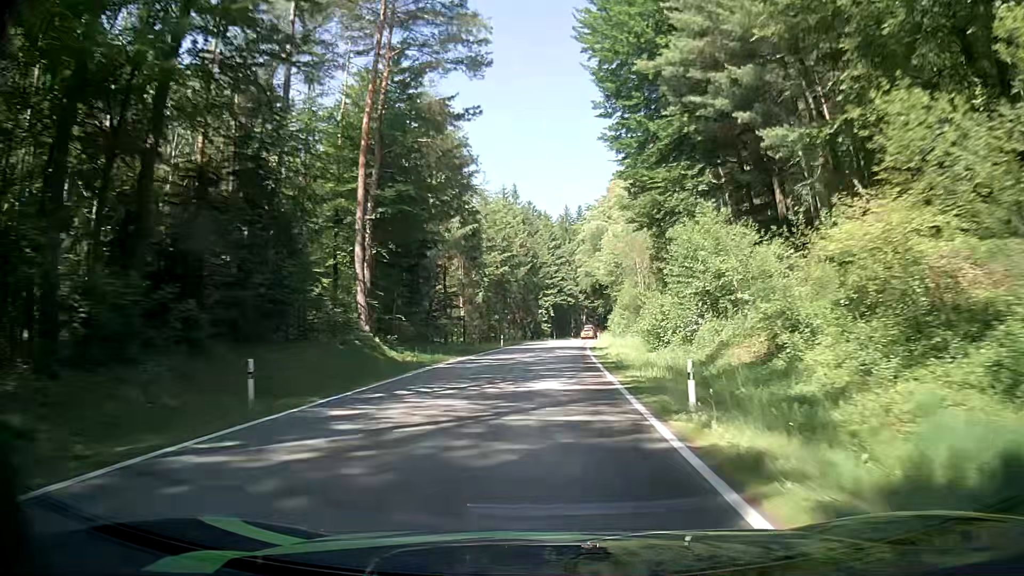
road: tertiary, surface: asphalt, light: Day
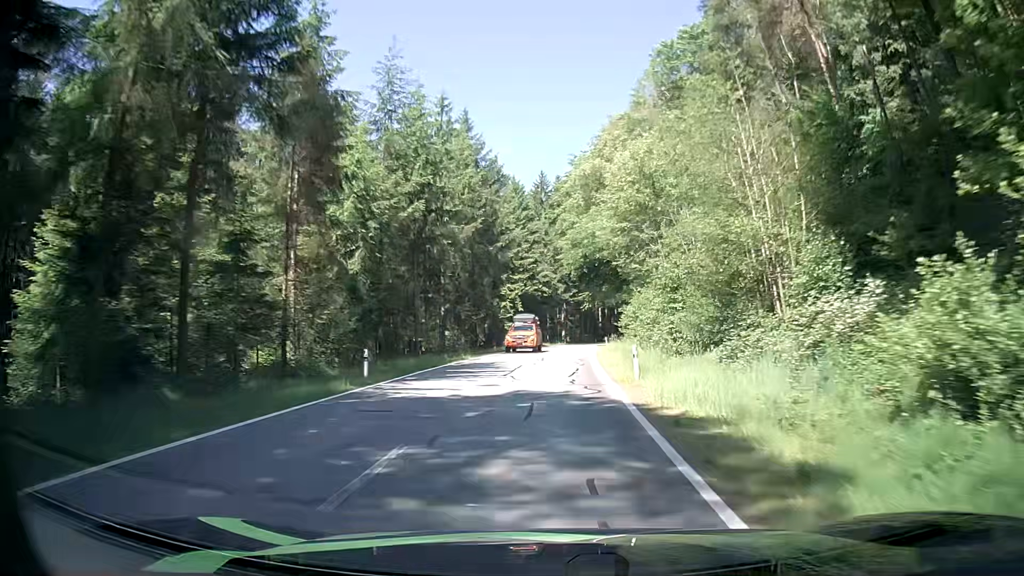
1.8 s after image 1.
(+0.4, +32.1) m; +2°
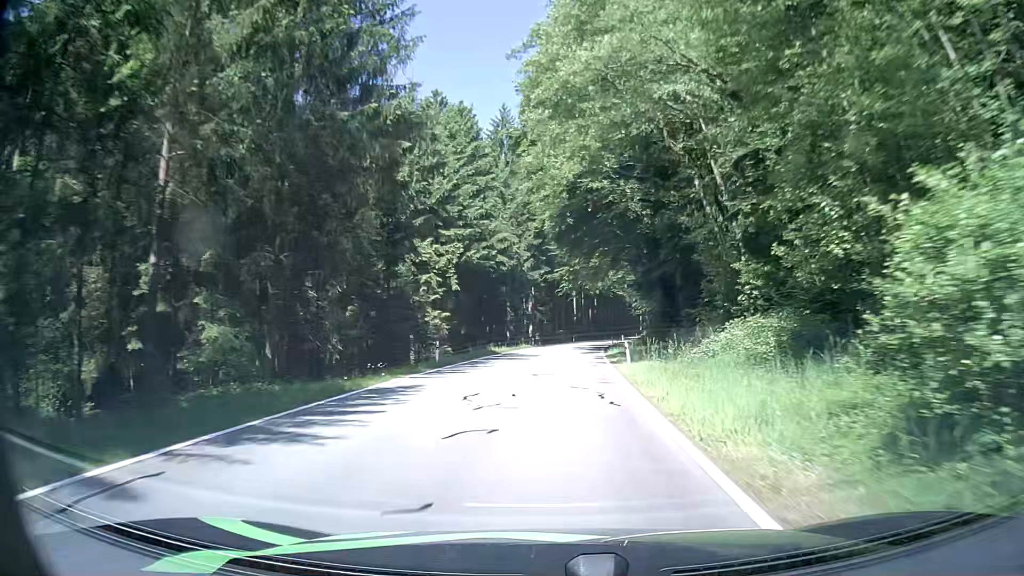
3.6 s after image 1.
(+0.5, +31.6) m; +2°
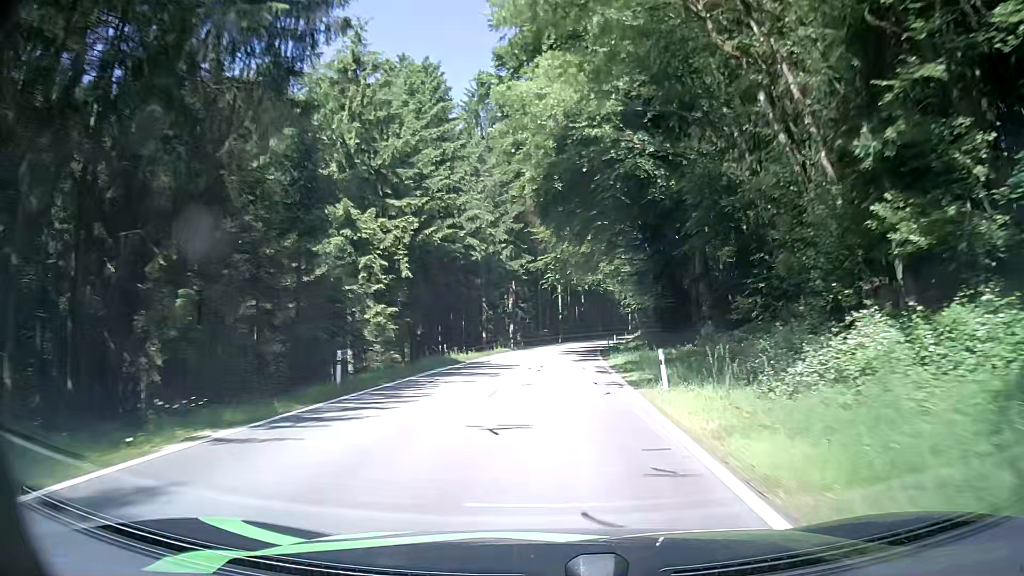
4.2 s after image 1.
(+0.2, +10.5) m; +2°
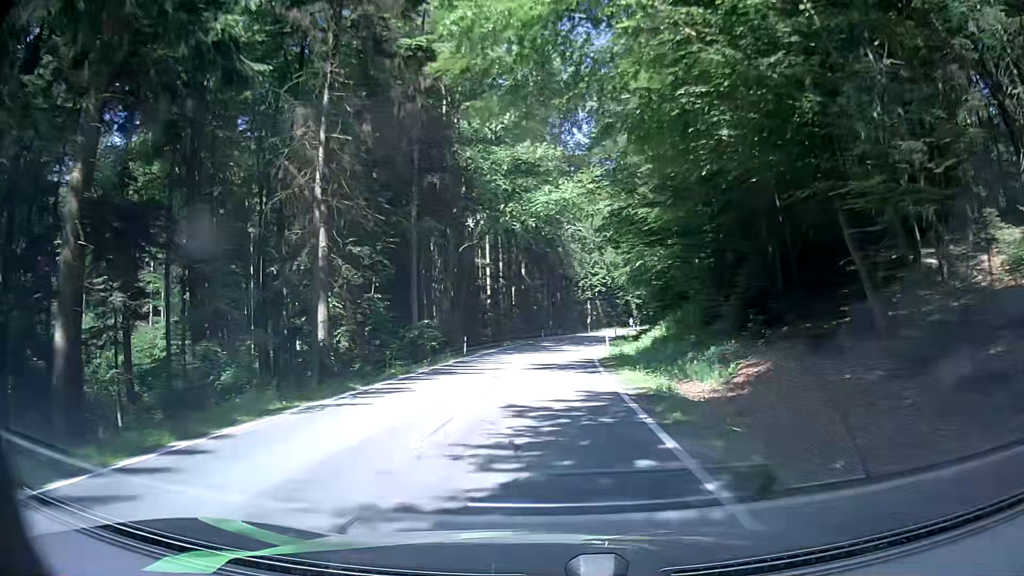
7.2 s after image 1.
(+2.2, +52.6) m; +5°
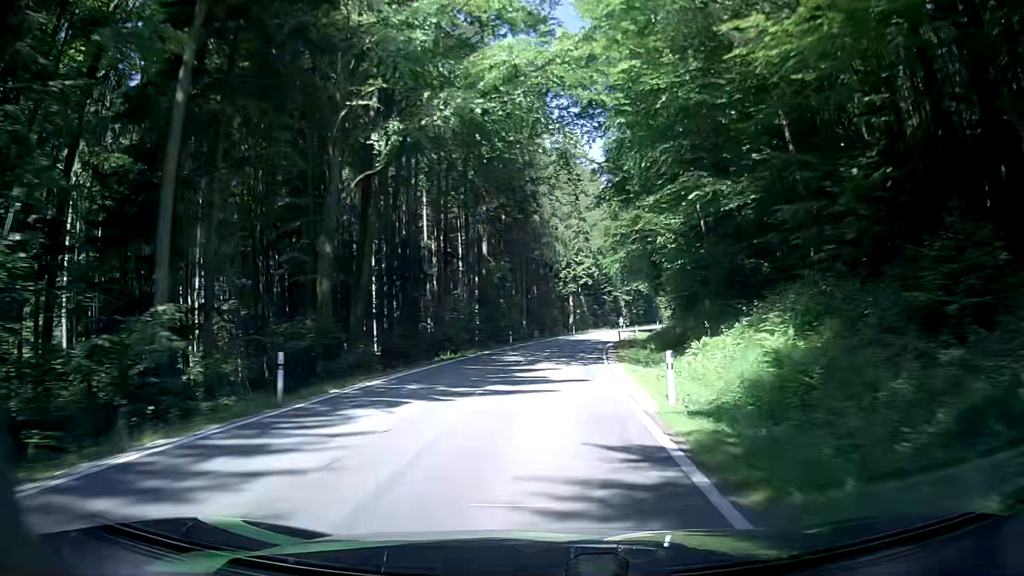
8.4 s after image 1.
(+0.4, +21.4) m; +3°
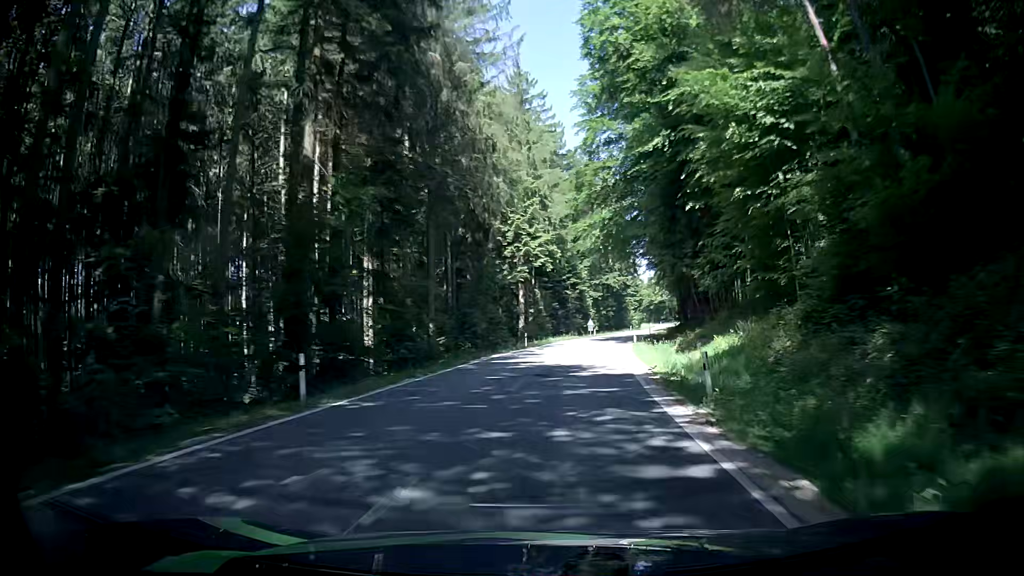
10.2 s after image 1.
(+0.5, +32.3) m; +3°
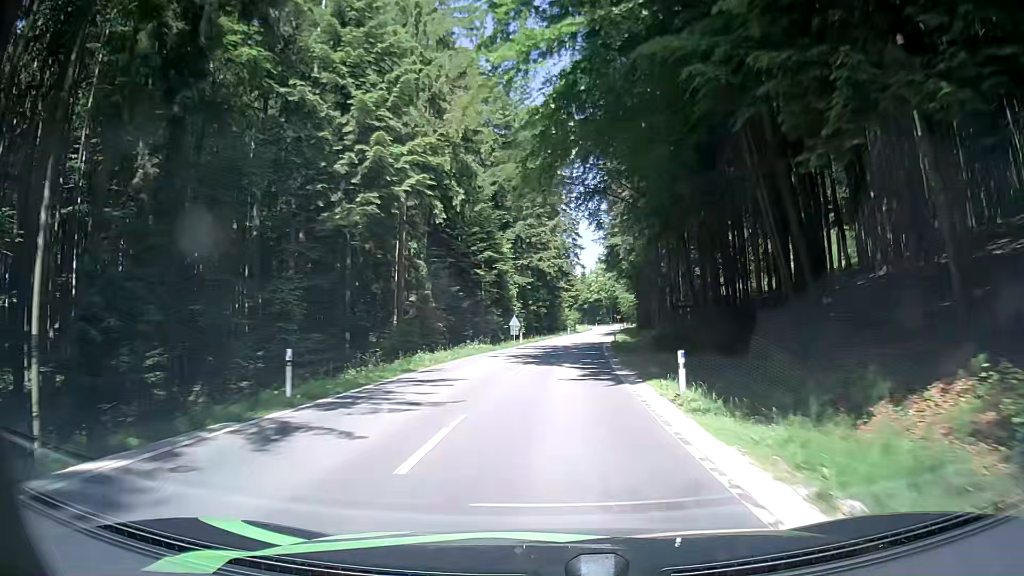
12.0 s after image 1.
(+1.7, +32.1) m; +7°
(0, +10) (0, +20) (+1, +30) (+2, +40) (+3, +50) (+4, +60) (+5, +70) (+6, +80) (+7, +90) (+8, +100) m
